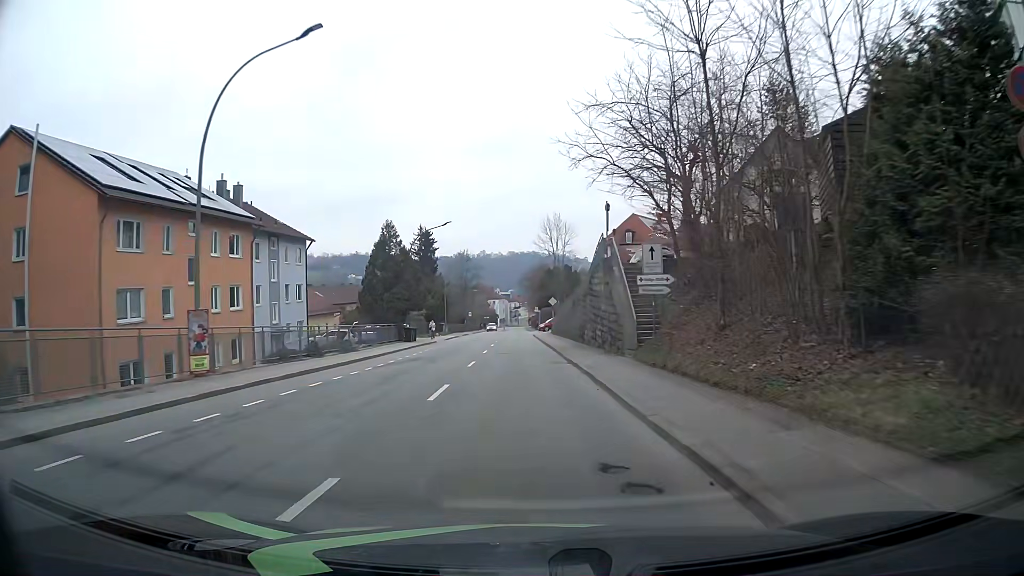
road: tertiary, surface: asphalt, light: Day
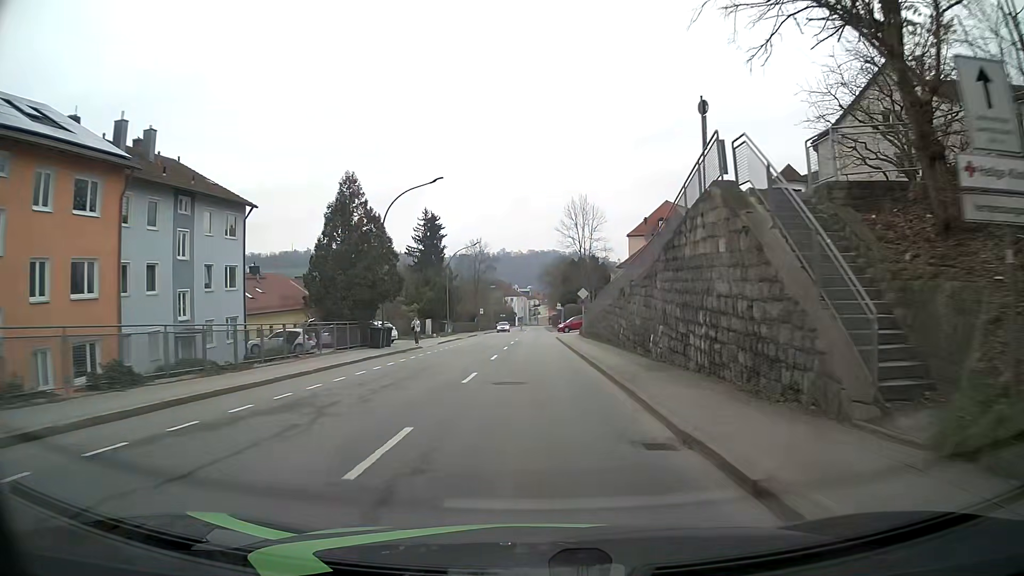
(-0.2, +15.3) m; -2°
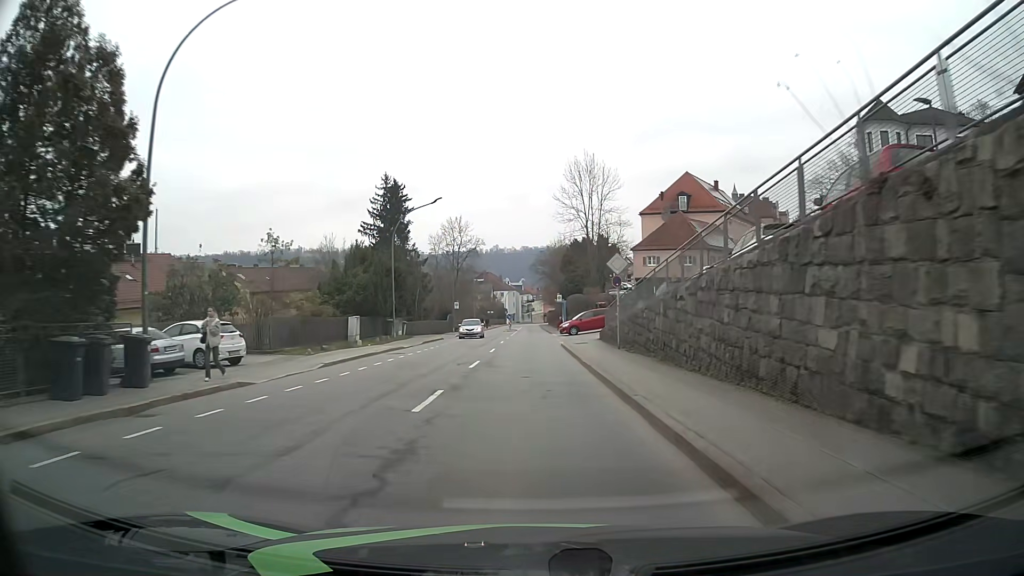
(+0.4, +22.9) m; +1°
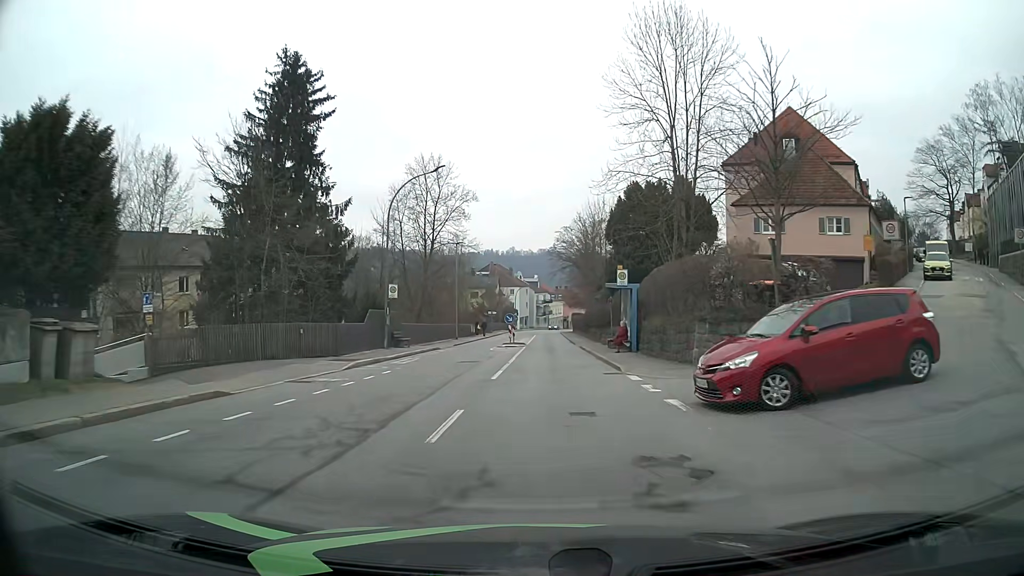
(-0.7, +38.2) m; -2°
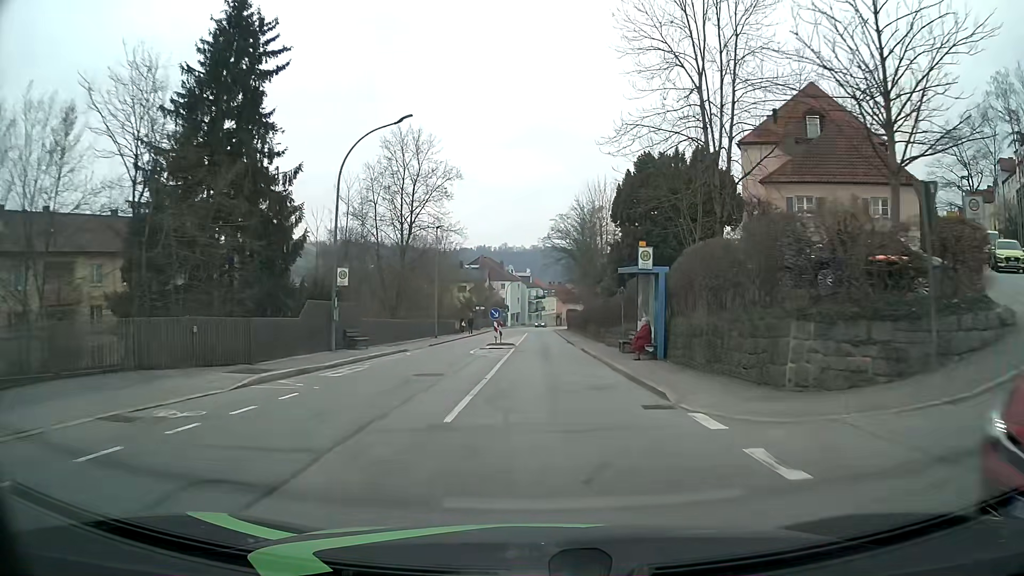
(0.0, +7.6) m; +1°
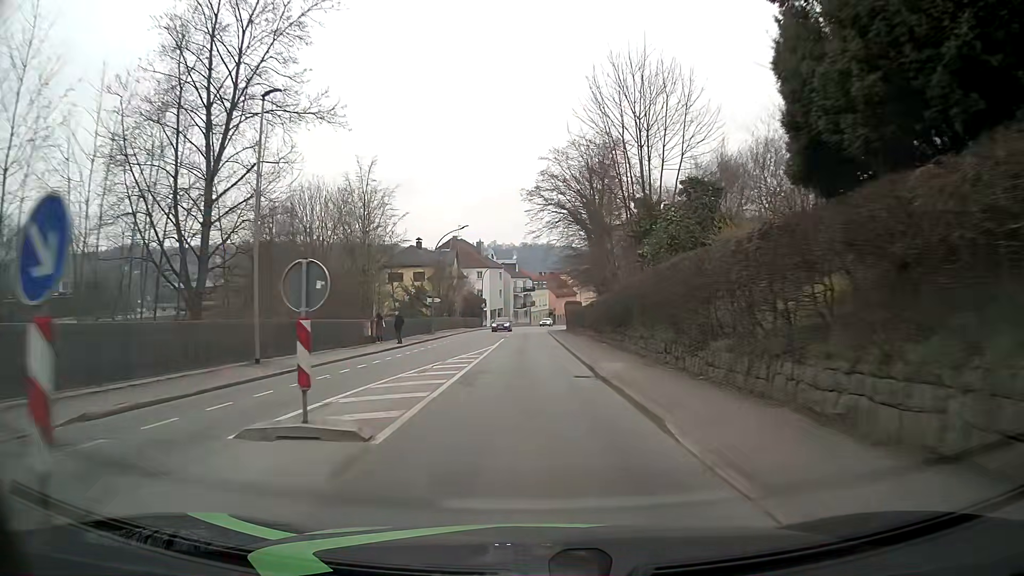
(+0.7, +30.5) m; +1°
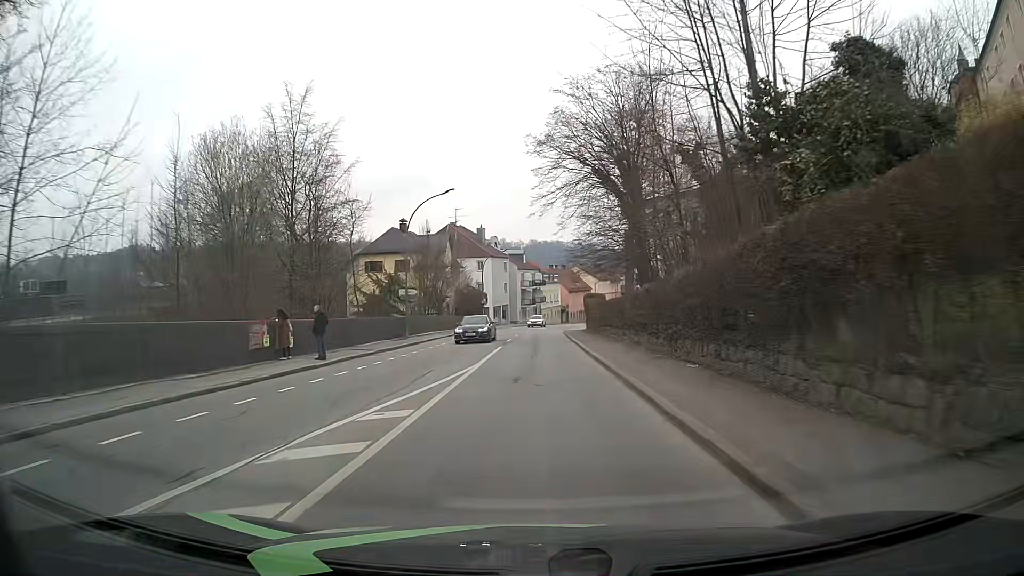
(0.0, +15.3) m; 0°
(0, +10) (0, +20) (0, +30) (0, +40) (0, +50) (+1, +60) (+1, +70) (+2, +80) (+4, +90) (+6, +100) m
